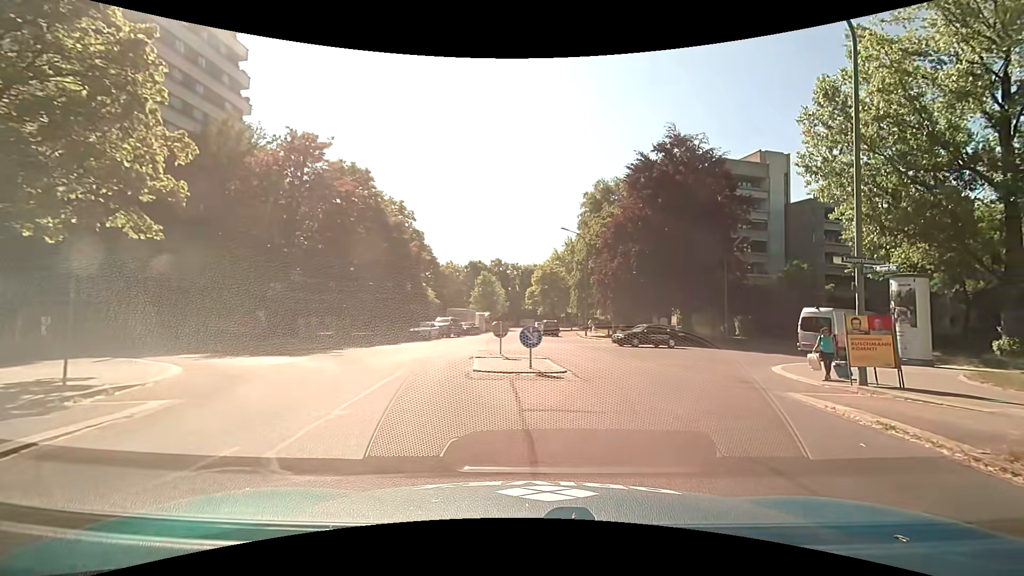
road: residential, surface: asphalt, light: Day
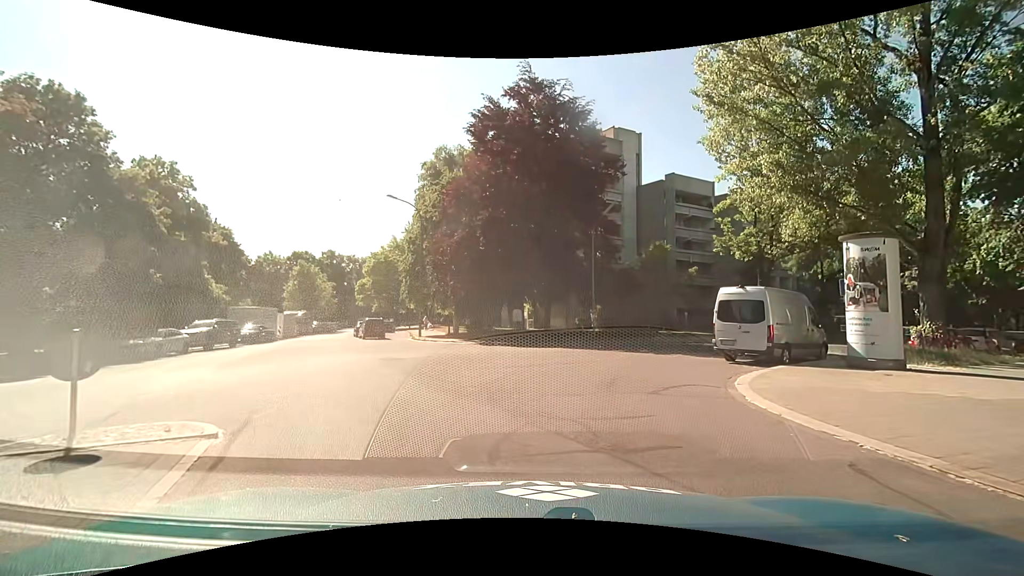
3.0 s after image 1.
(+1.7, +11.0) m; +17°
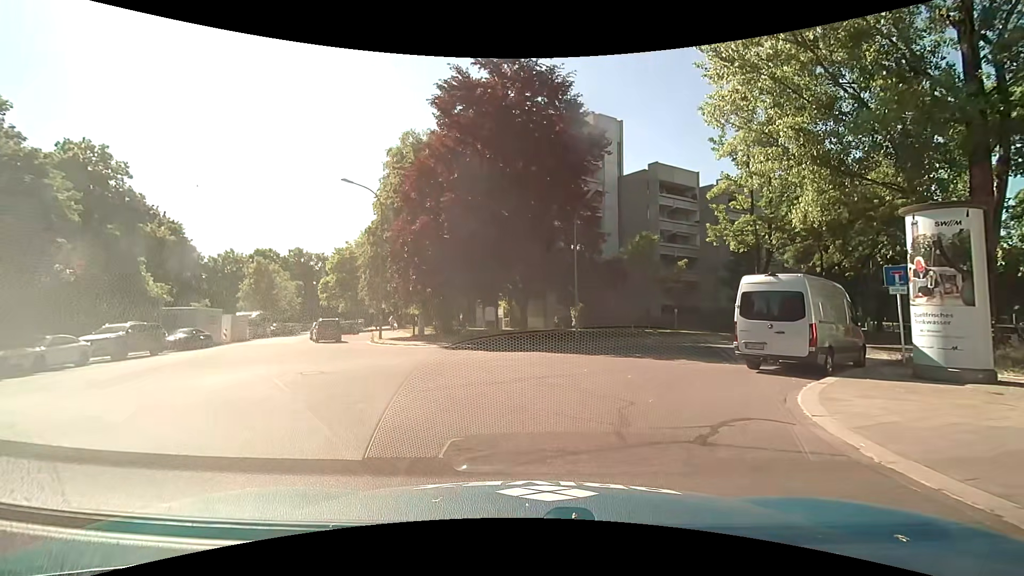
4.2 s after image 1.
(+0.1, +4.1) m; 0°
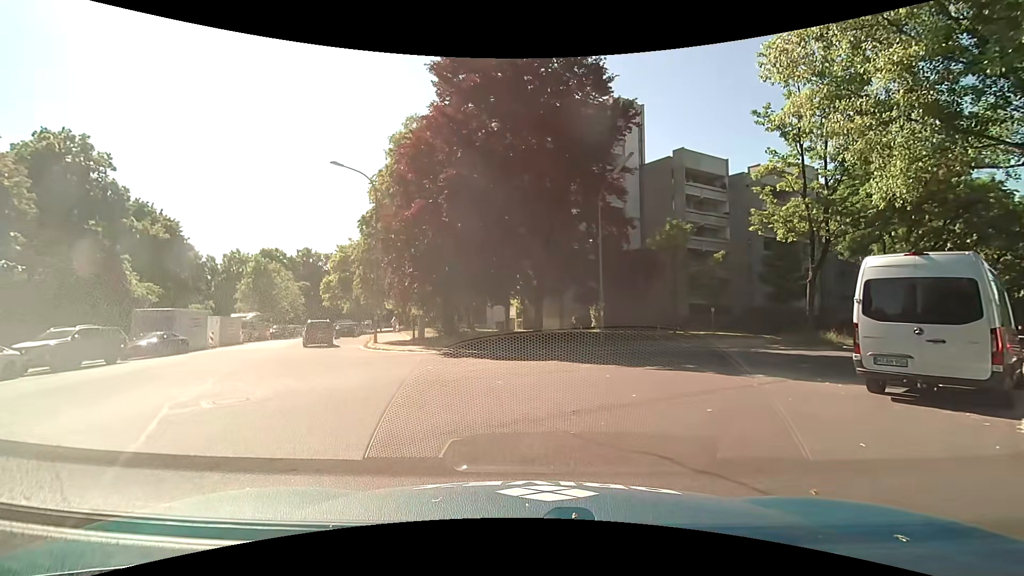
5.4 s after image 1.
(+0.1, +4.2) m; 0°
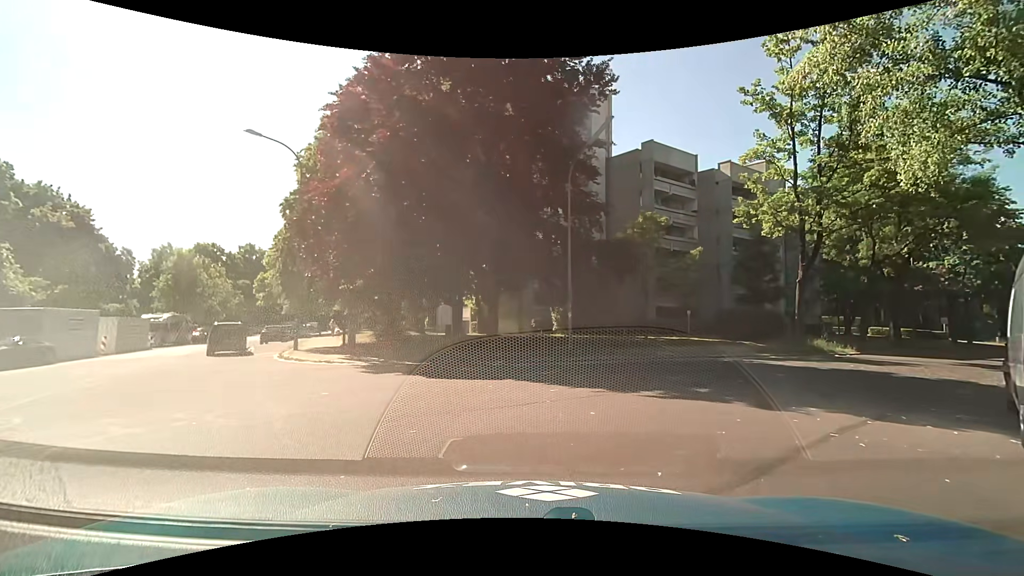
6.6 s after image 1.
(+0.1, +4.4) m; +5°
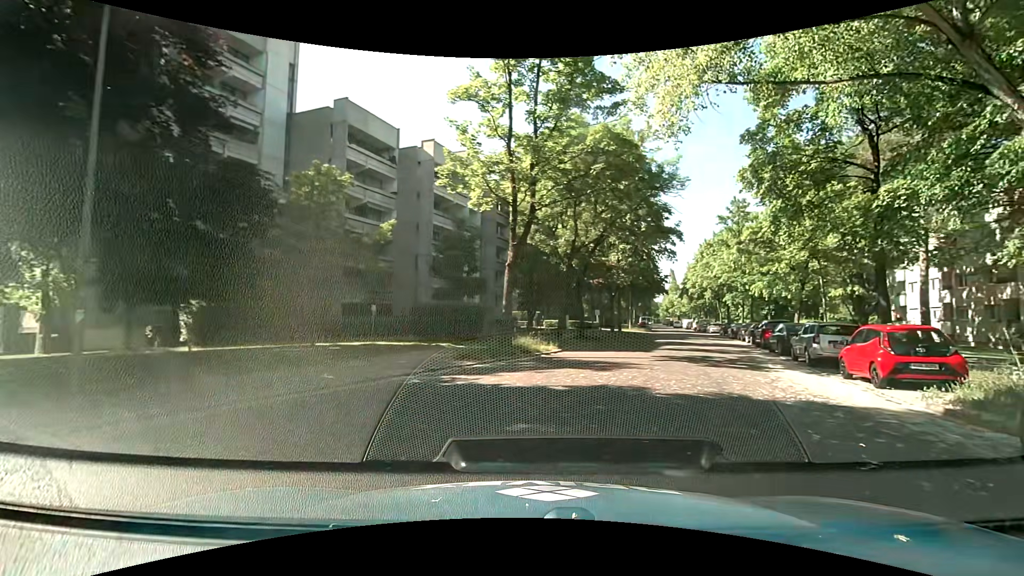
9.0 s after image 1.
(+2.3, +8.5) m; +33°
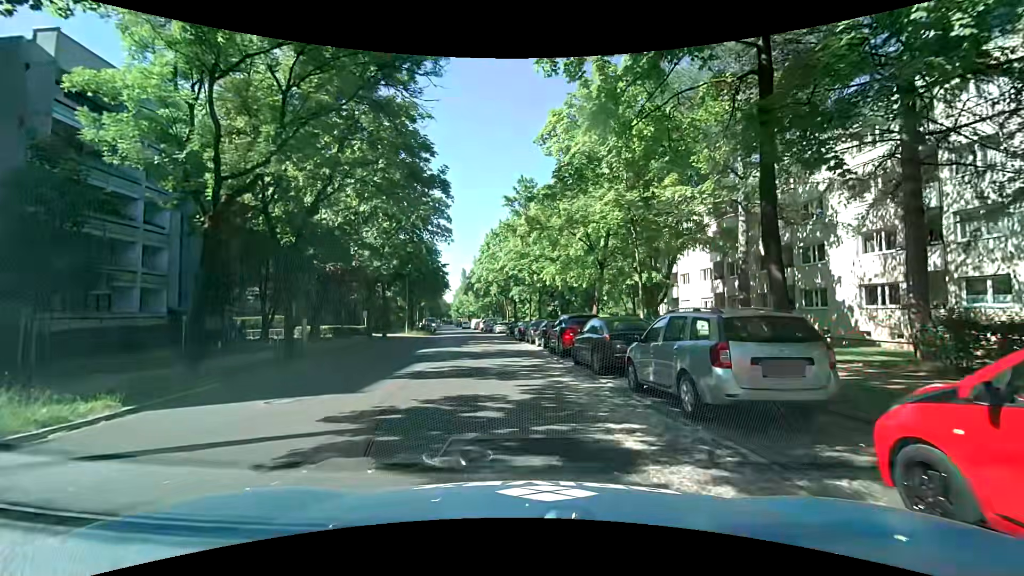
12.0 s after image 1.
(+3.9, +12.1) m; +23°
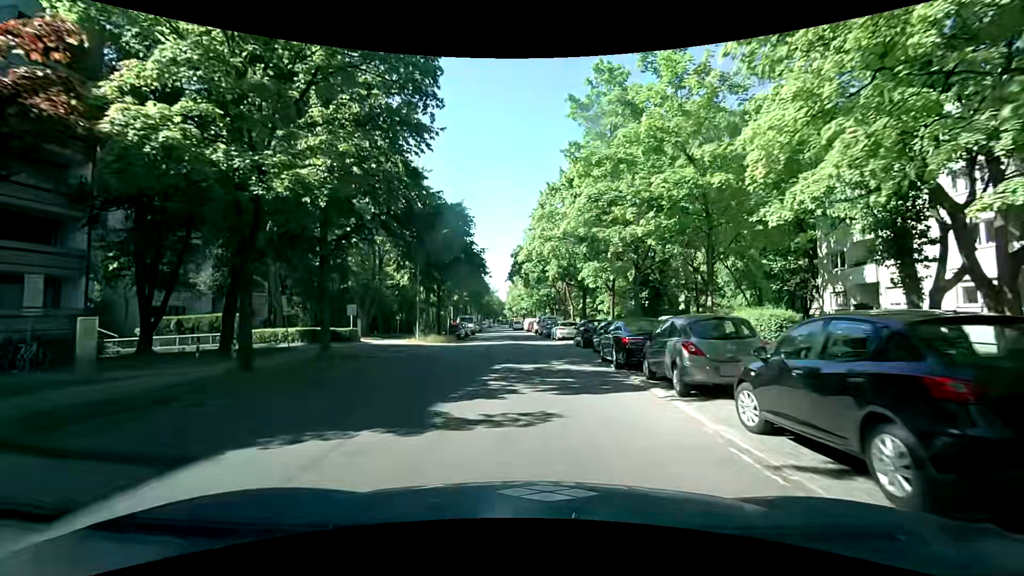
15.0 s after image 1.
(-1.4, +21.3) m; -7°
(0, +10) (0, +20) (0, +30) (0, +40) (0, +50) (-1, +60) (-2, +70) (-3, +80) (-4, +90) (-3, +100) m
